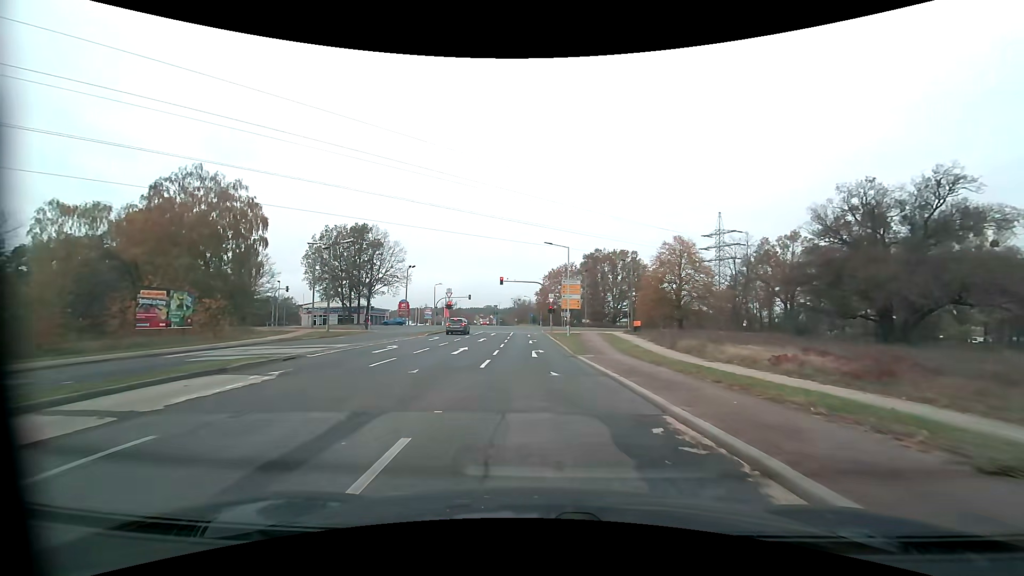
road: tertiary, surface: asphalt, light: Day
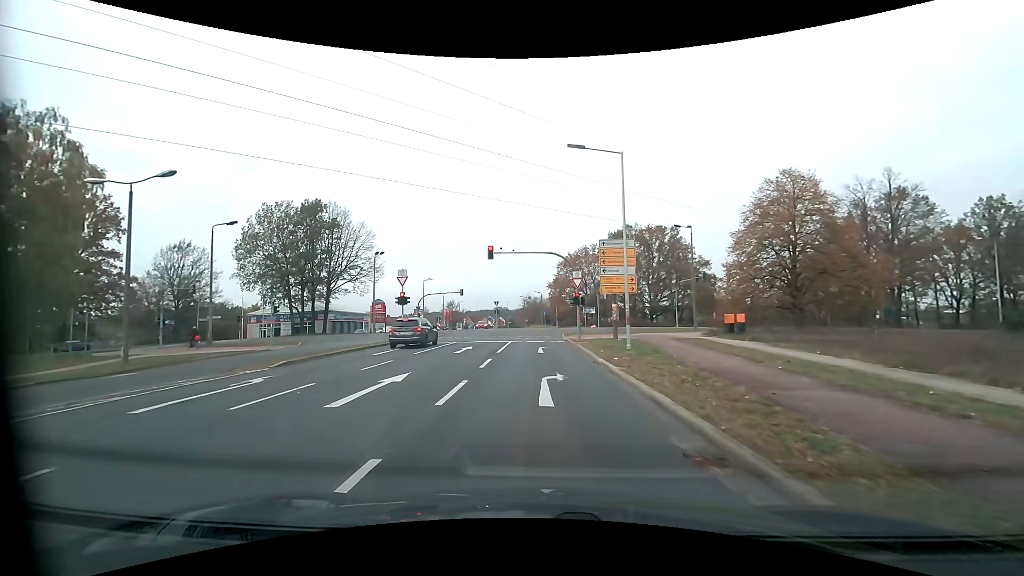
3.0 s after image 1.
(-0.2, +24.6) m; -1°
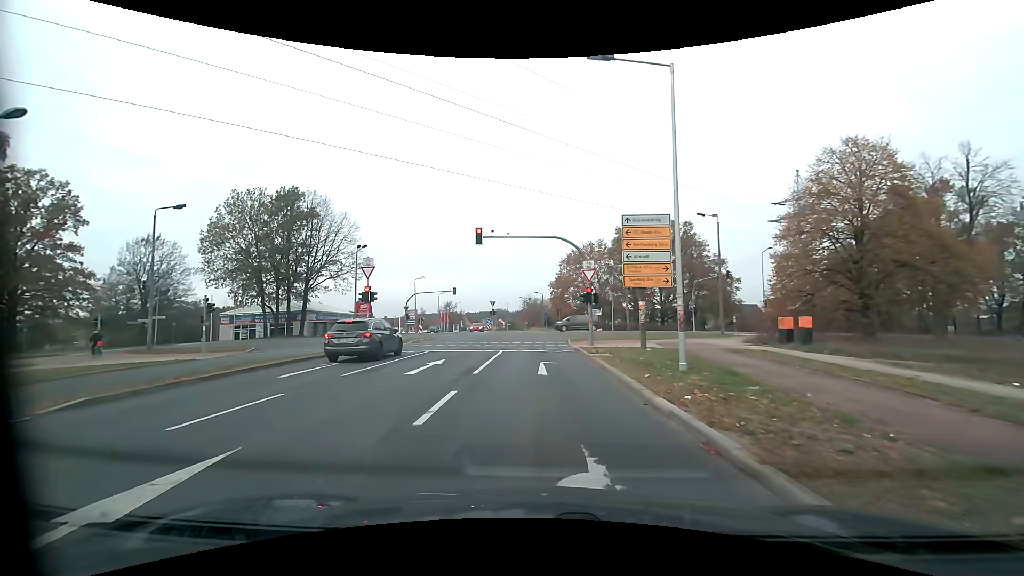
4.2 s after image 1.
(0.0, +7.1) m; 0°
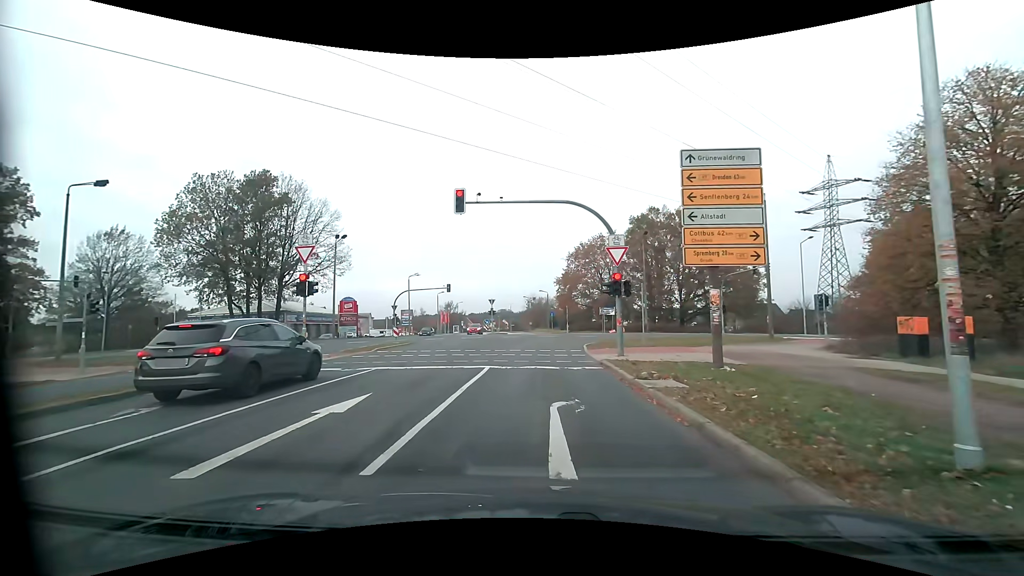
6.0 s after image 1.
(0.0, +7.9) m; 0°
